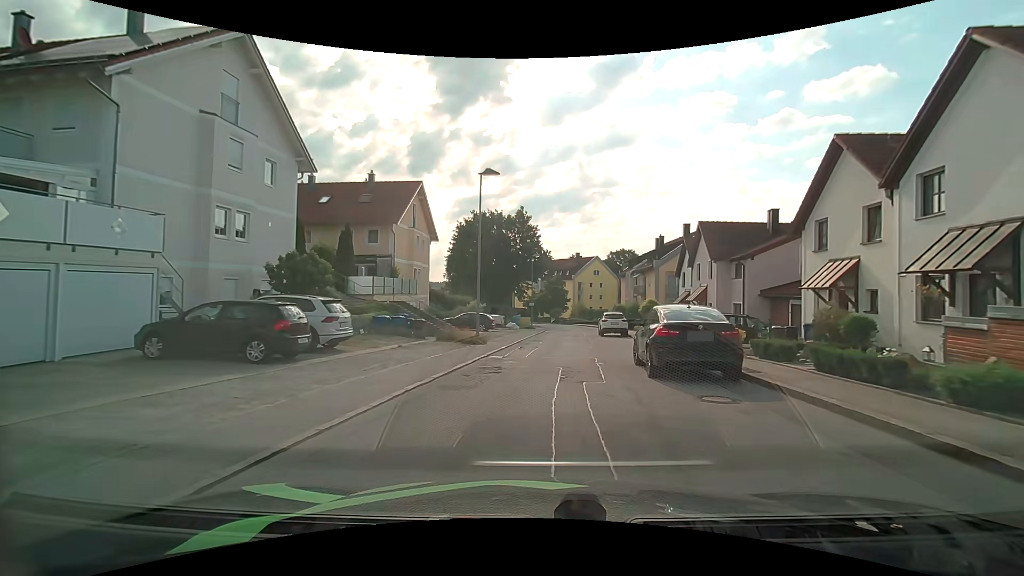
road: unclassified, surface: asphalt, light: Day
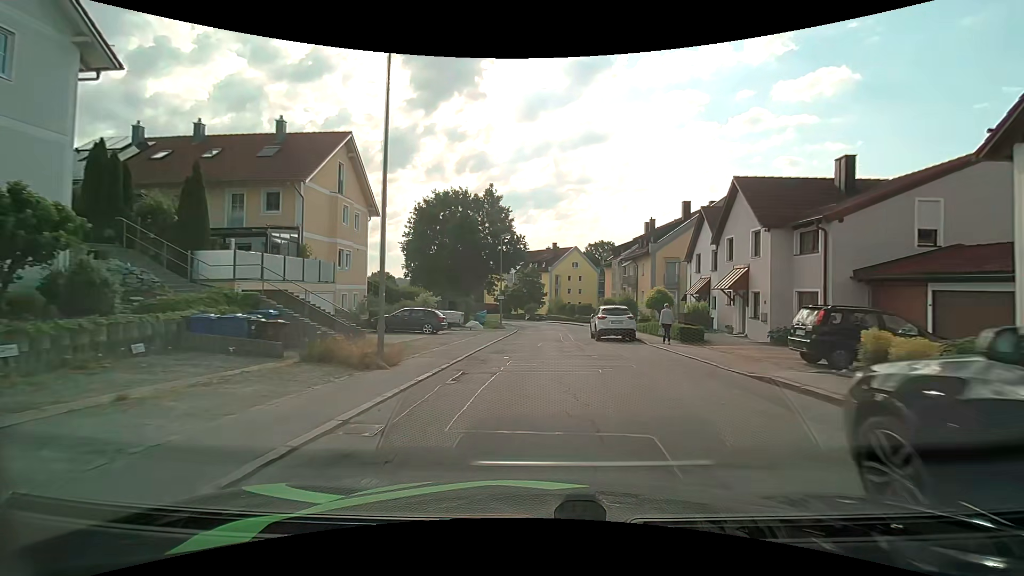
(+0.2, +10.9) m; +2°
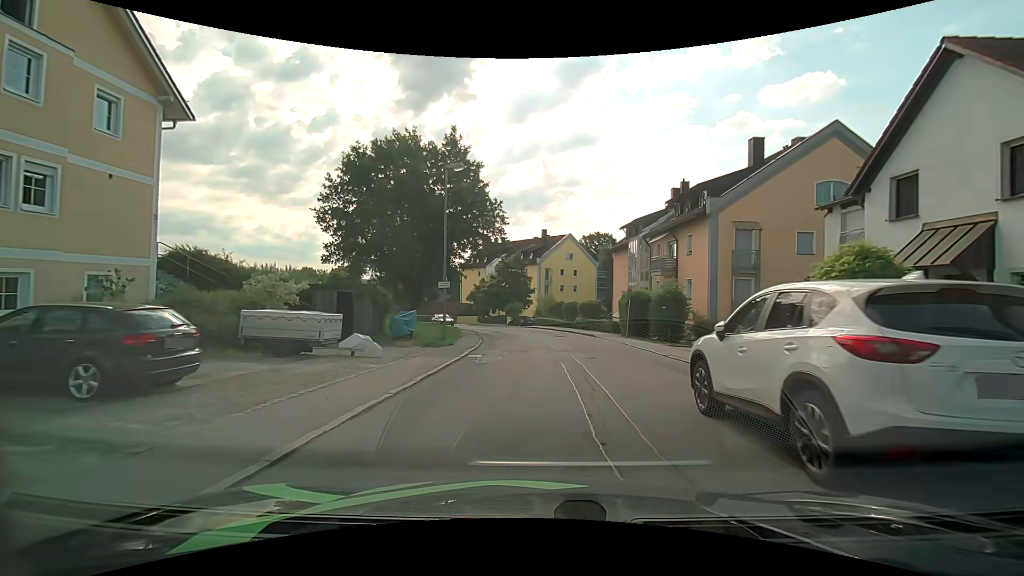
(+0.5, +19.6) m; +2°
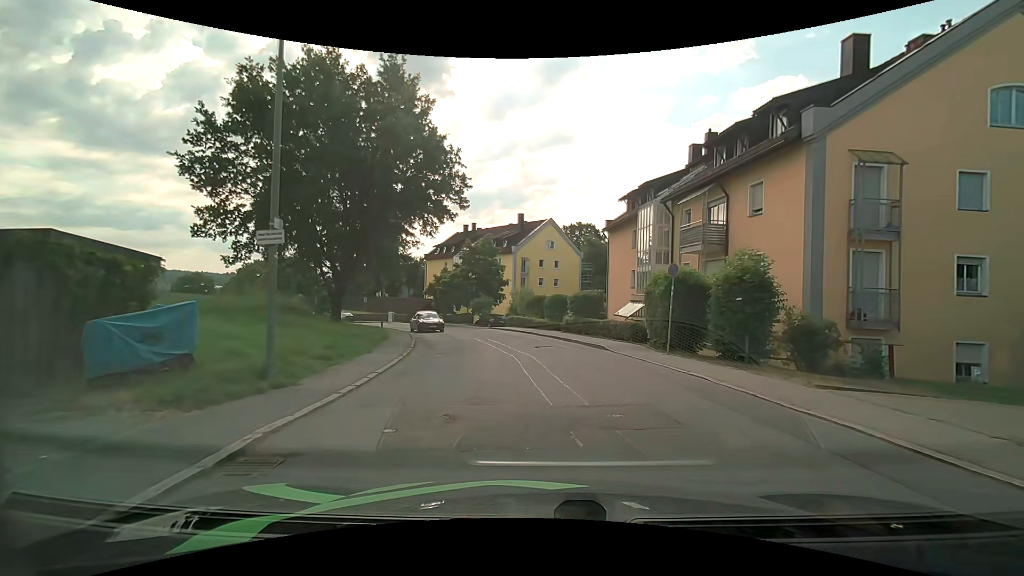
(+0.1, +12.4) m; +3°
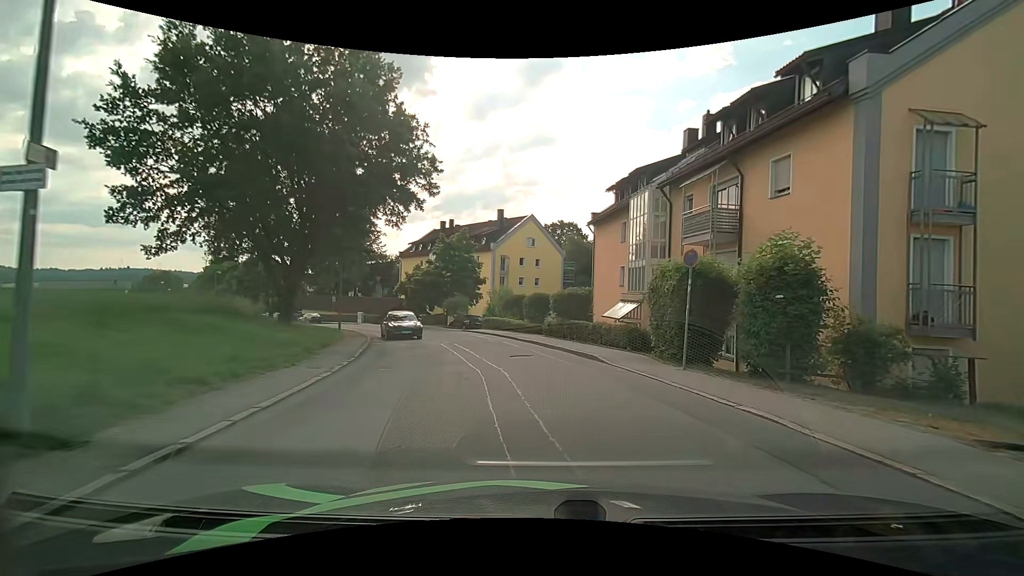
(+0.1, +3.8) m; 0°
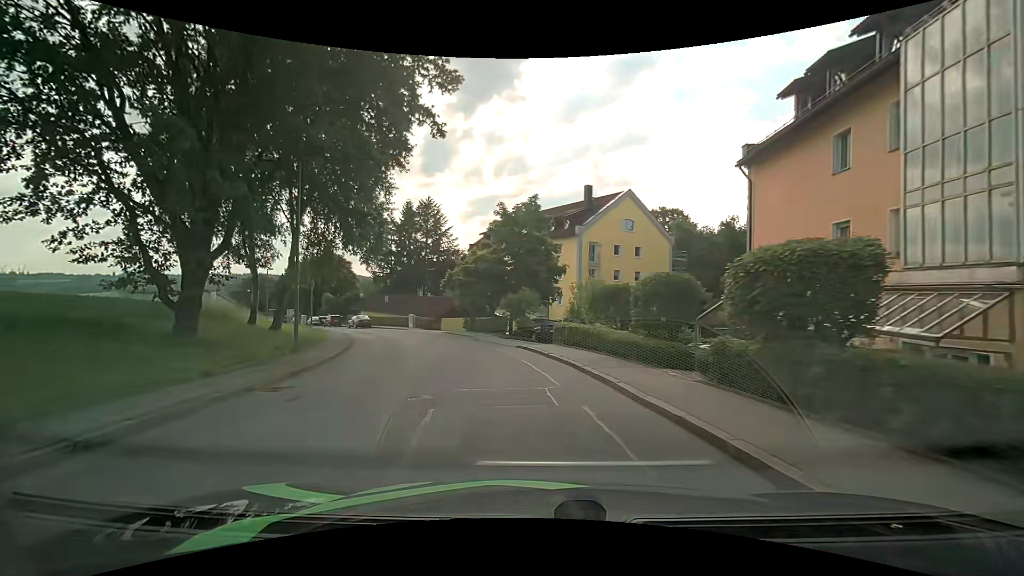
(0.0, +15.0) m; -8°
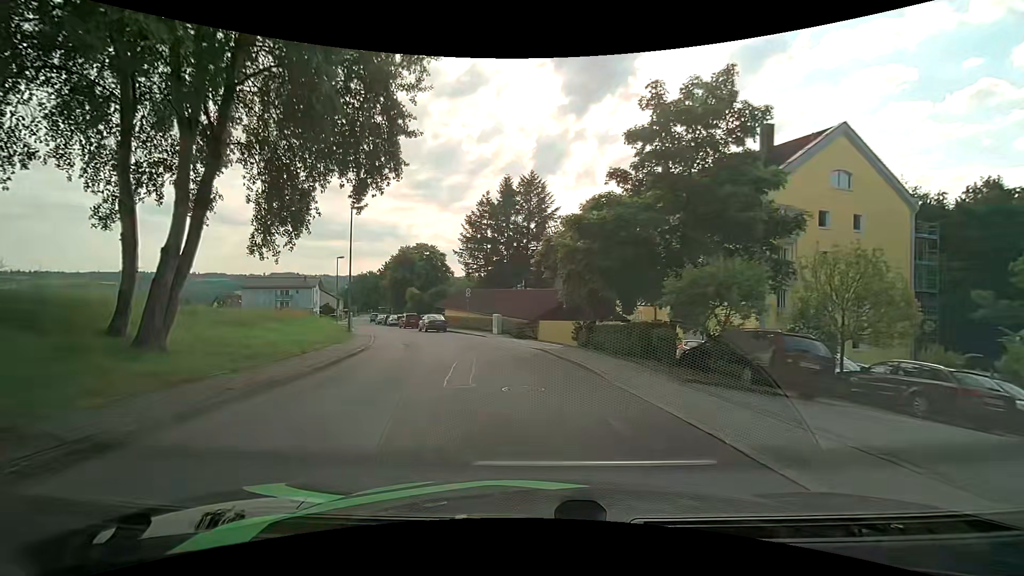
(-2.0, +17.0) m; -13°
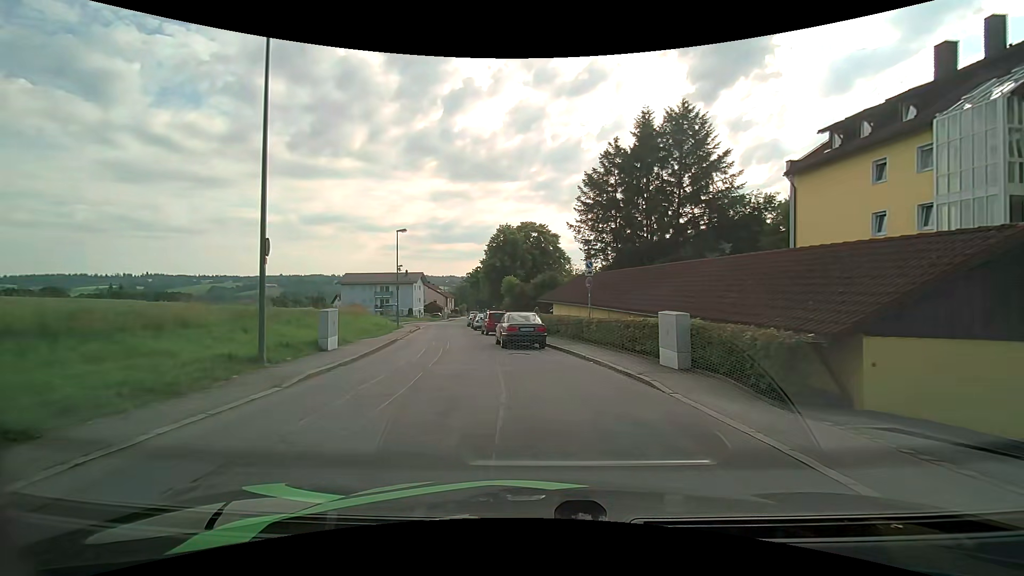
(-2.5, +20.6) m; -13°
(-1, +10) (-3, +20) (-6, +29) (-8, +39) (-10, +49) (-12, +59) (-13, +69) (-15, +79) (-15, +89) (-16, +99) m
